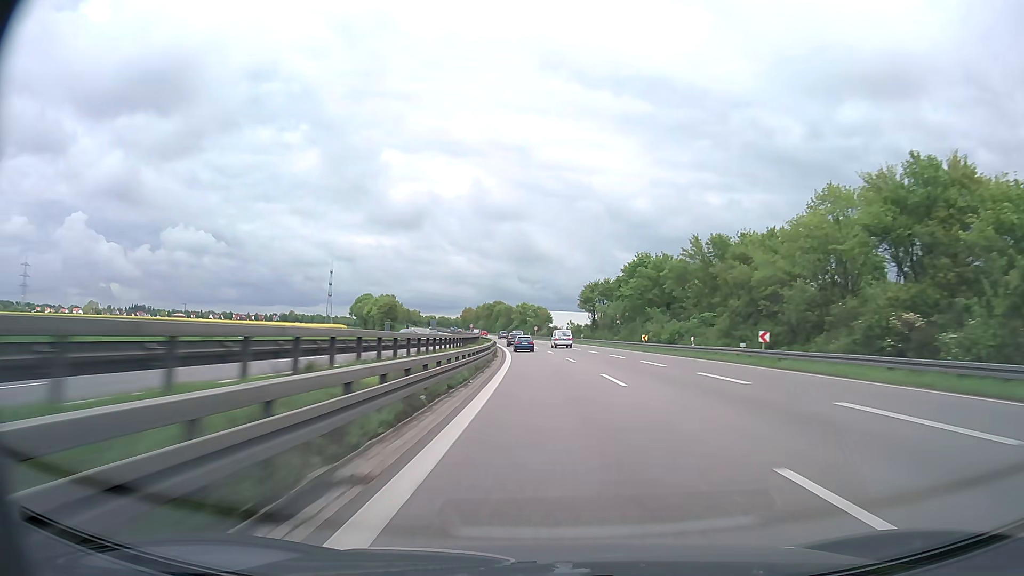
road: trunk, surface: asphalt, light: Day
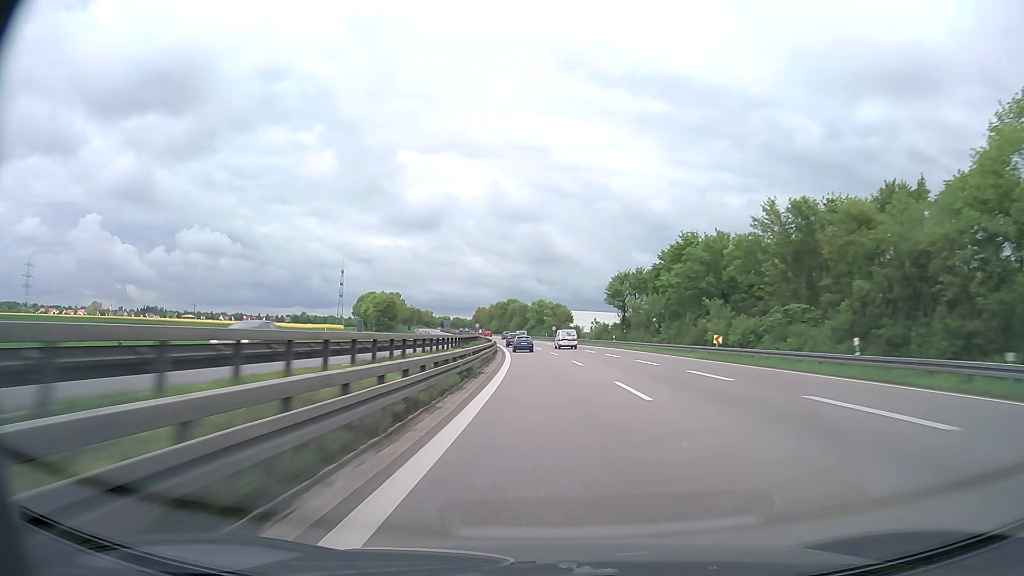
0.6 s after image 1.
(-0.3, +22.3) m; -2°
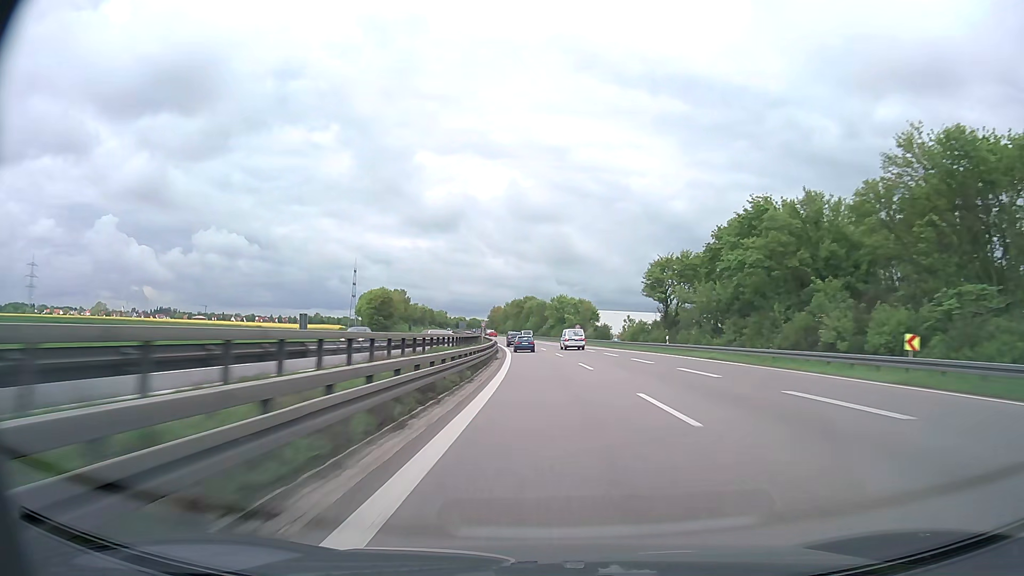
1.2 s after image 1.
(-0.3, +22.3) m; -2°
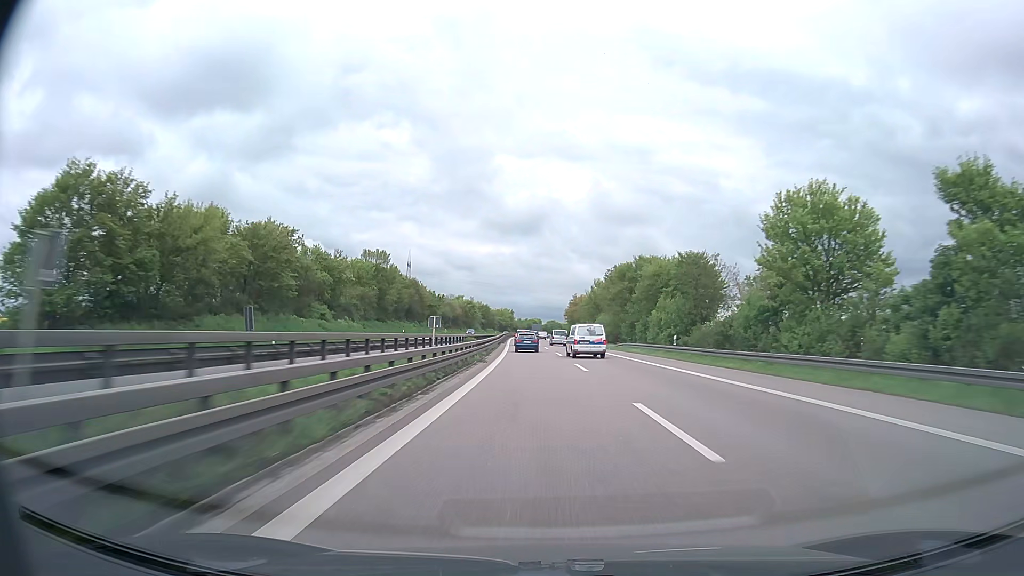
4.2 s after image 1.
(-7.2, +110.0) m; -7°
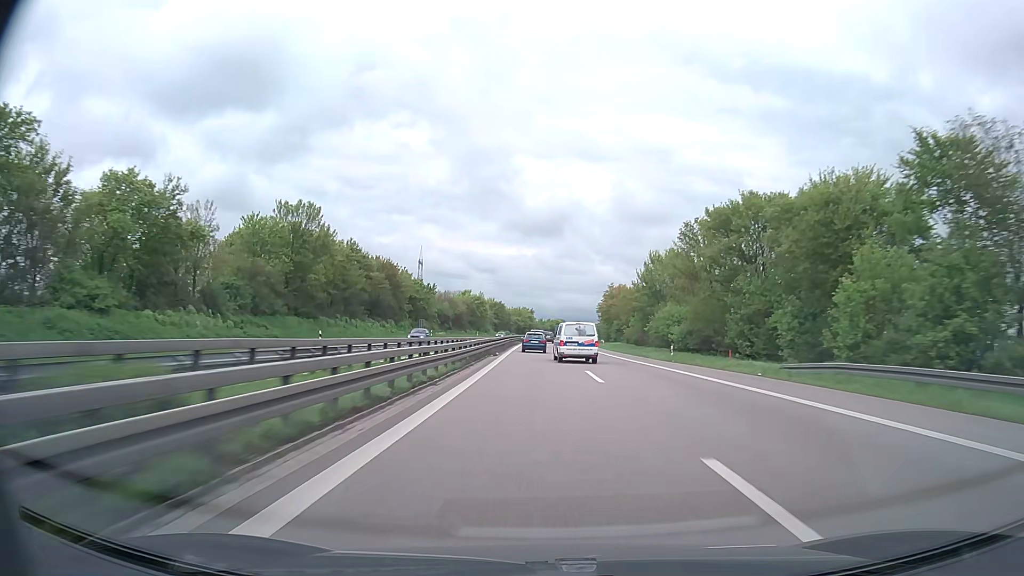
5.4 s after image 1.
(-0.9, +41.5) m; -2°
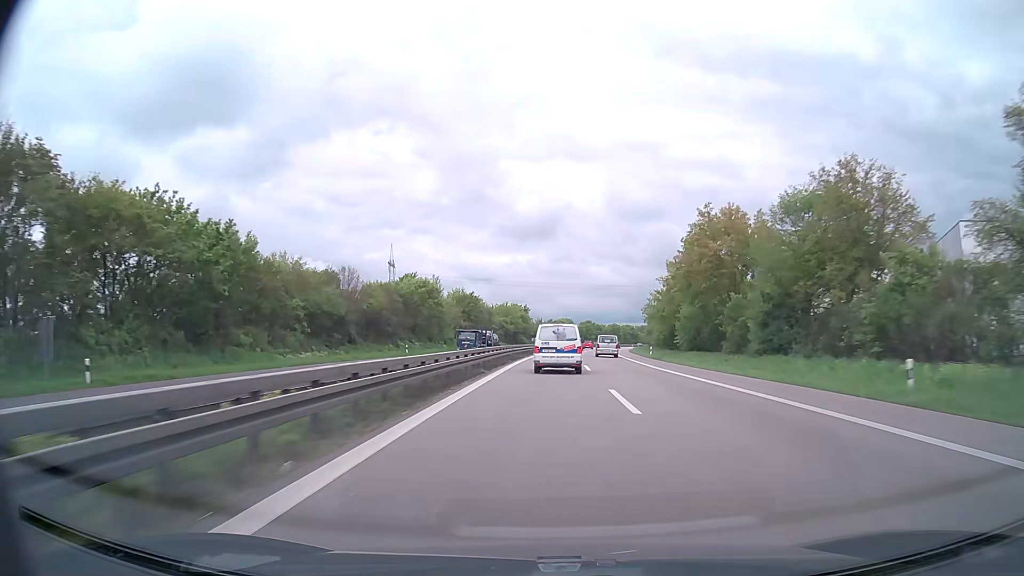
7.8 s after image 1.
(-0.6, +78.5) m; 0°
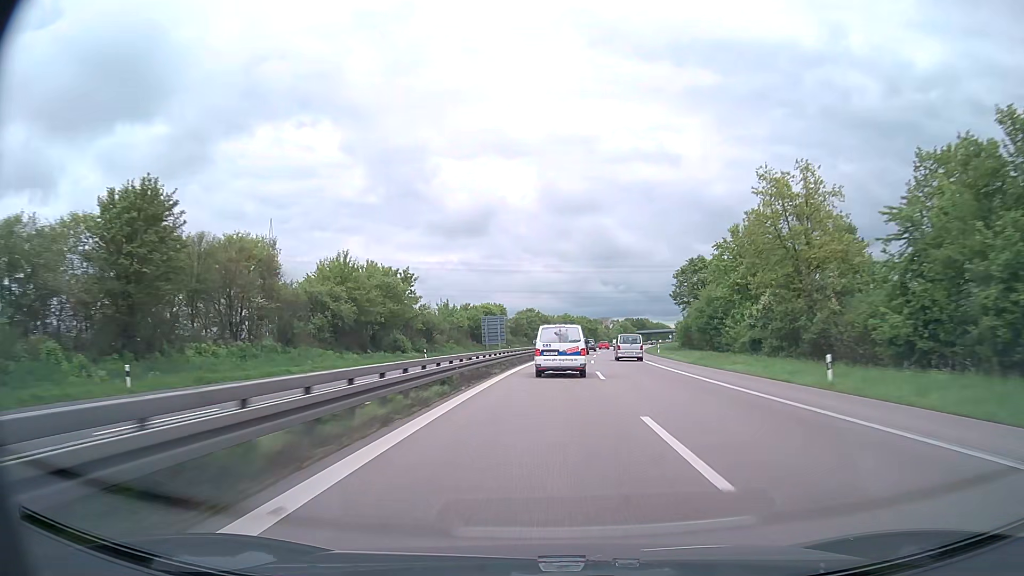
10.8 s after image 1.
(+4.0, +96.1) m; +5°
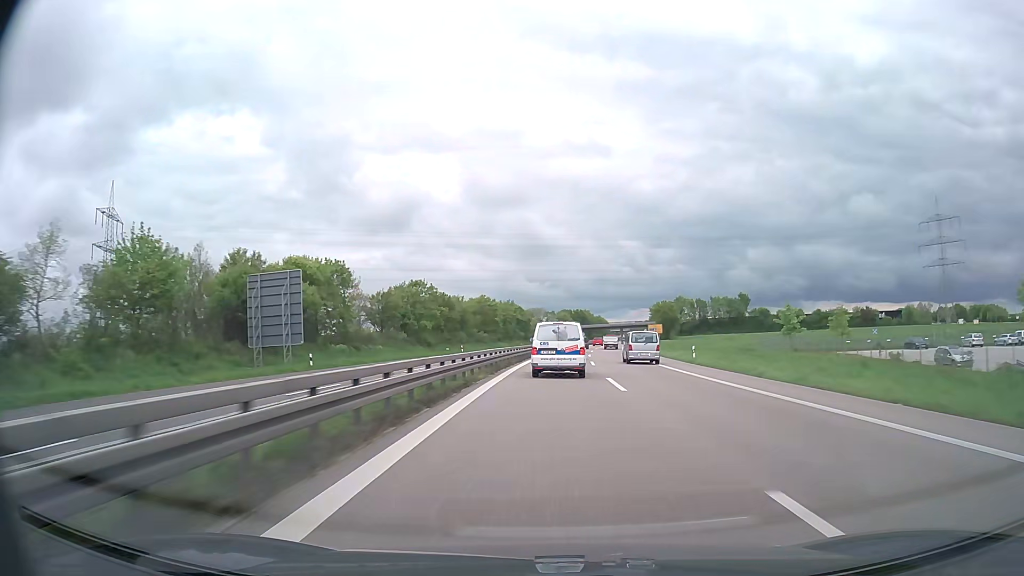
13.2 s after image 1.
(+3.7, +78.1) m; +6°
(0, +10) (0, +20) (+1, +30) (+1, +40) (+2, +50) (+2, +60) (+3, +70) (+4, +80) (+5, +90) (+6, +100) m
